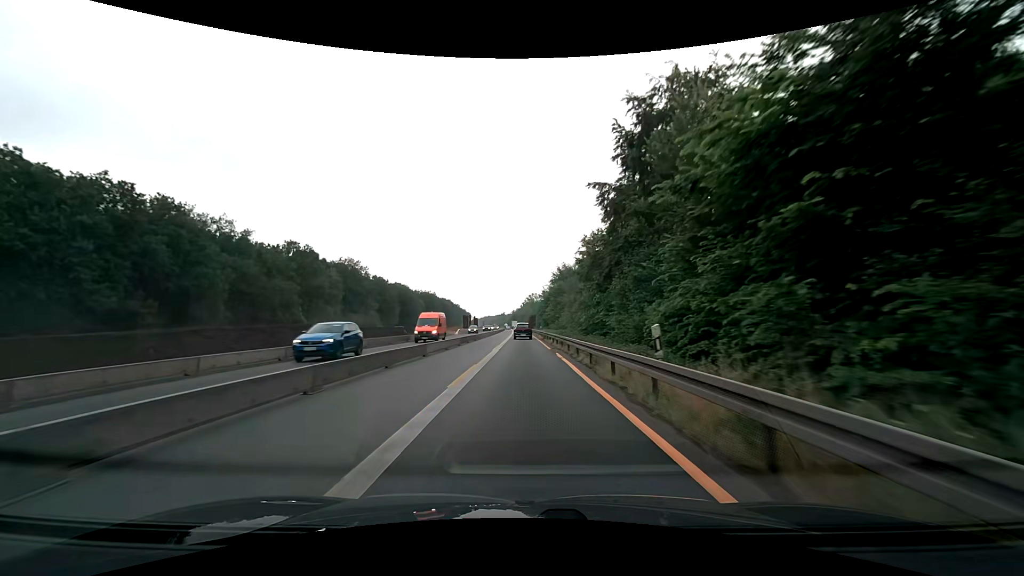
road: motorway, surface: asphalt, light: Day
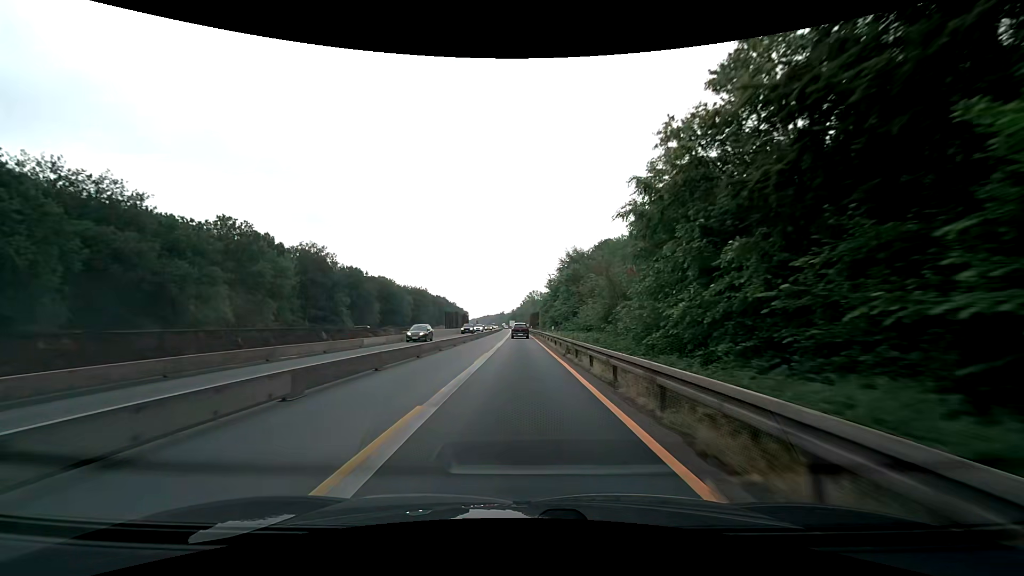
(0.0, +25.0) m; 0°
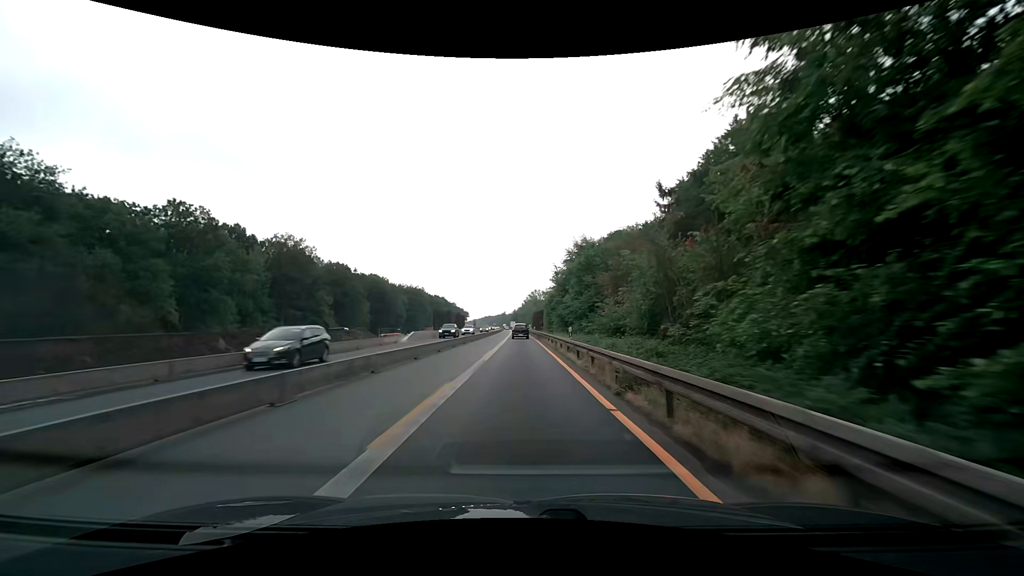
(0.0, +12.5) m; 0°
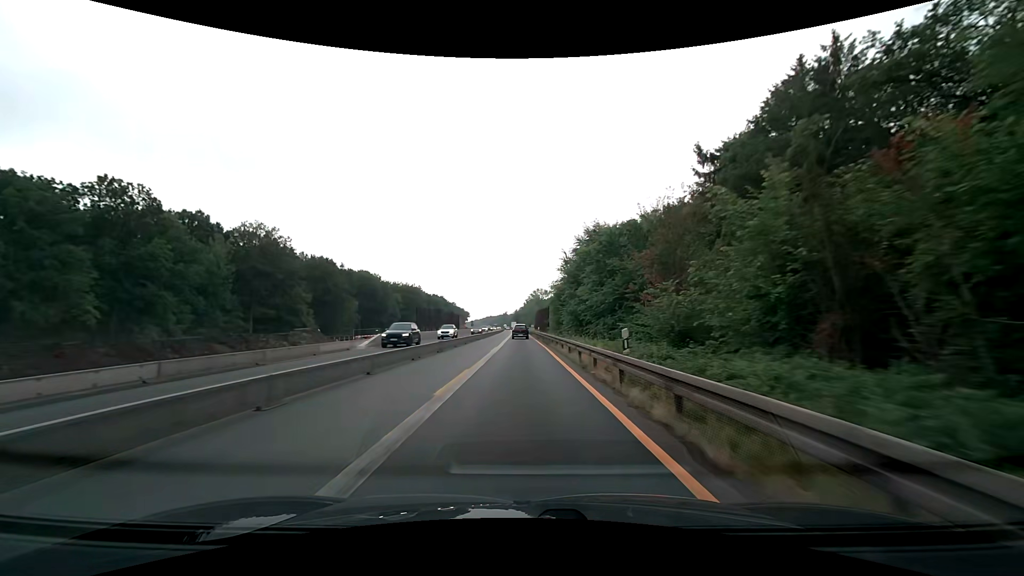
(-0.1, +12.5) m; 0°
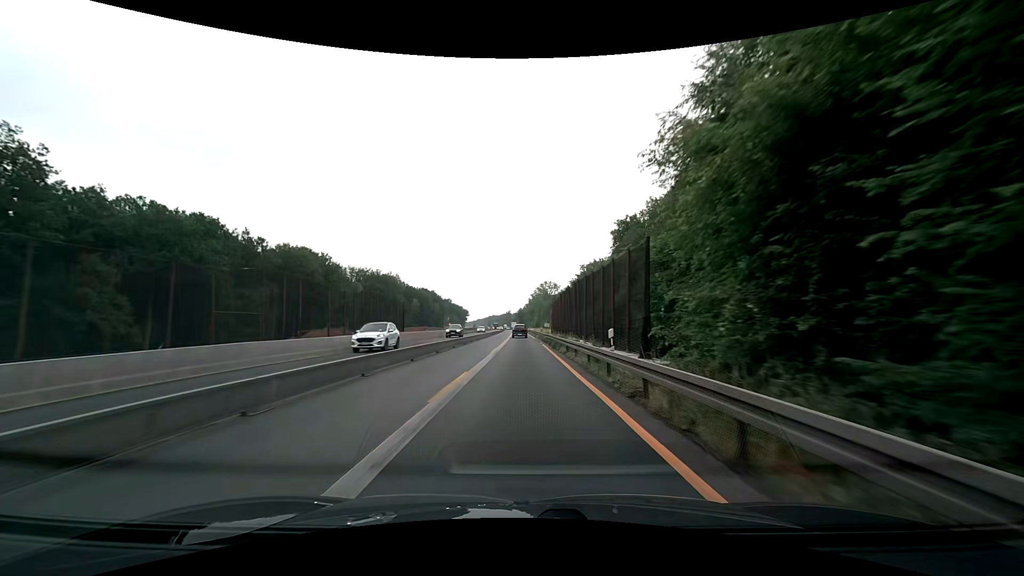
(-0.5, +50.0) m; -1°
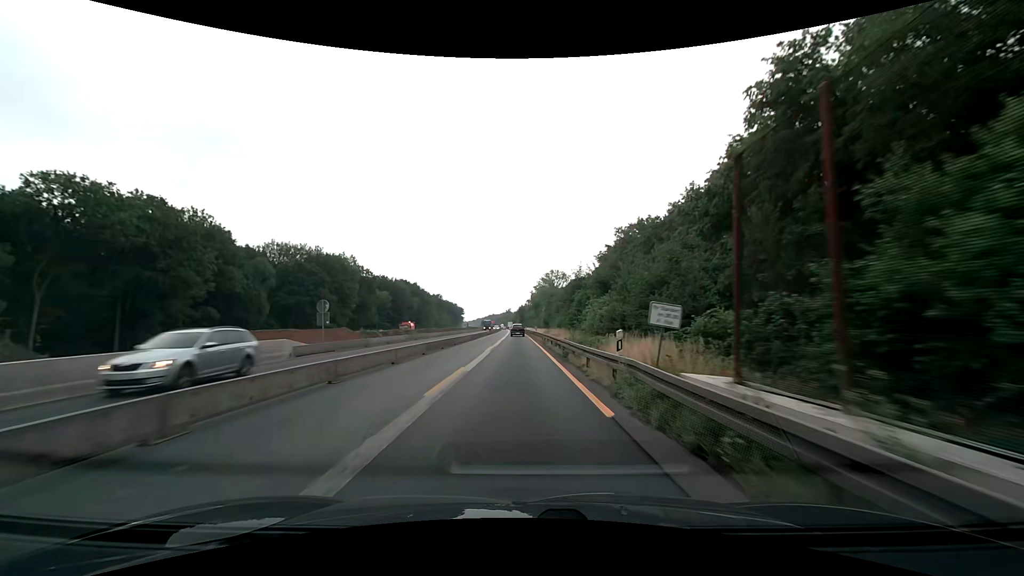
(-0.1, +50.1) m; 0°
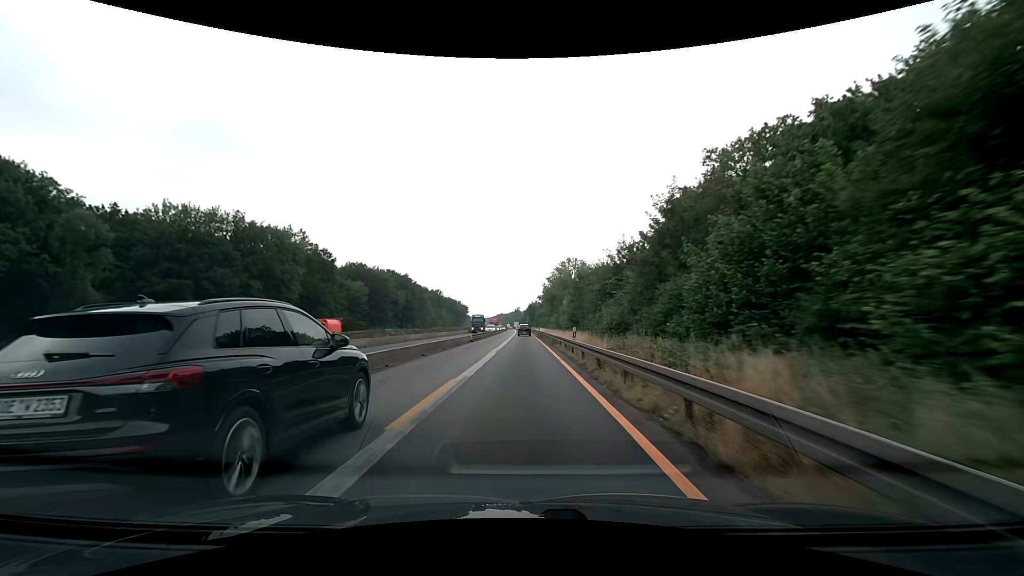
(-0.3, +37.5) m; -1°
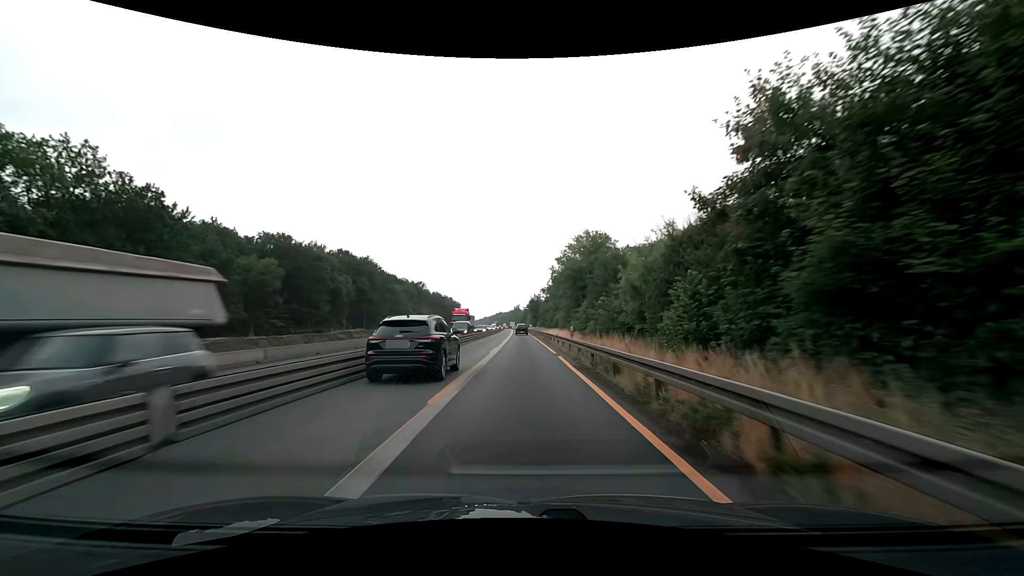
(0.0, +50.0) m; 0°
(0, +10) (0, +20) (0, +30) (0, +40) (0, +50) (0, +60) (0, +70) (0, +80) (0, +90) (-1, +100) m
